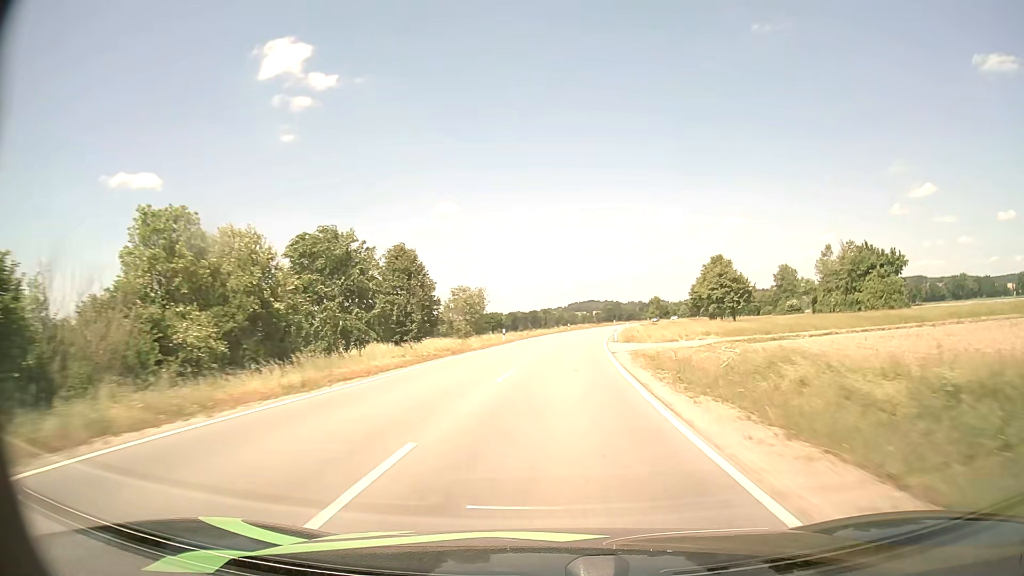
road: tertiary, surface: asphalt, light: Day
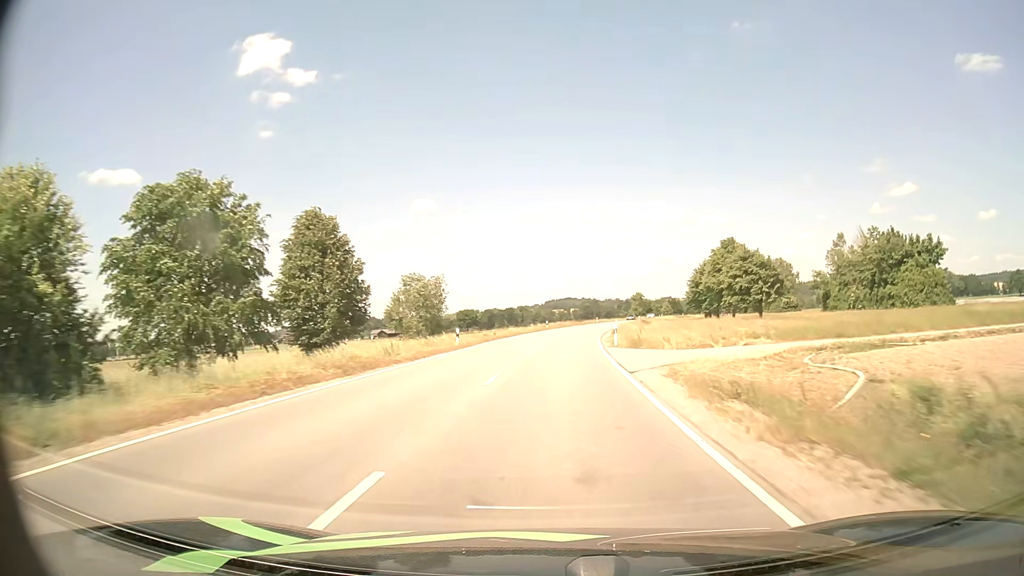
(+0.2, +13.7) m; +1°
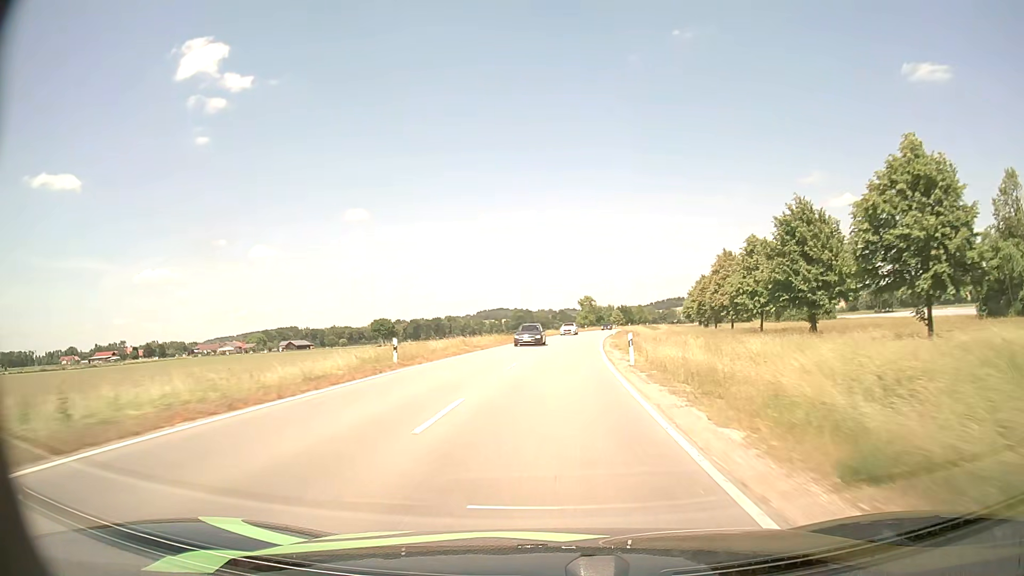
(+3.1, +54.1) m; +6°
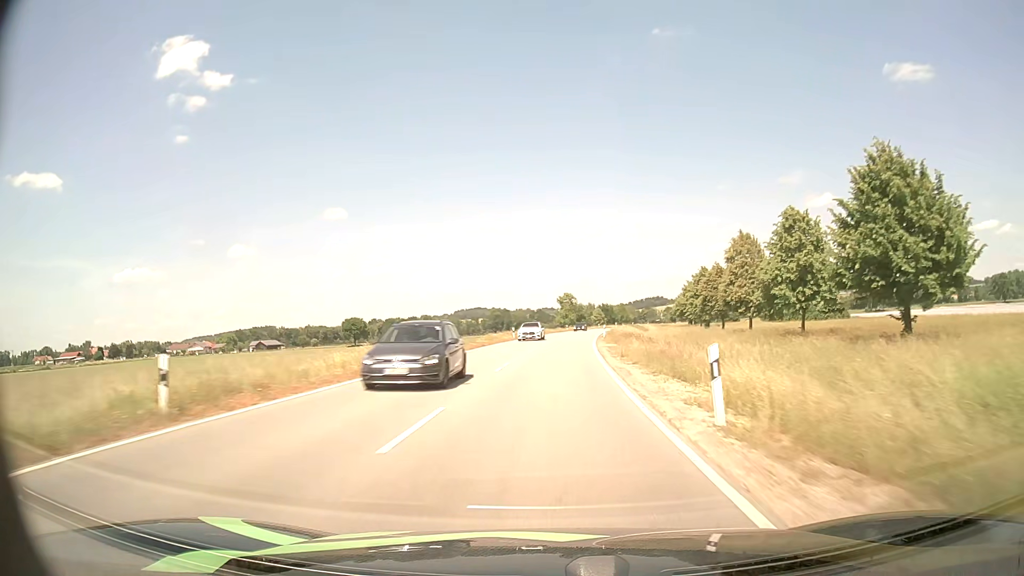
(+0.2, +13.5) m; +2°
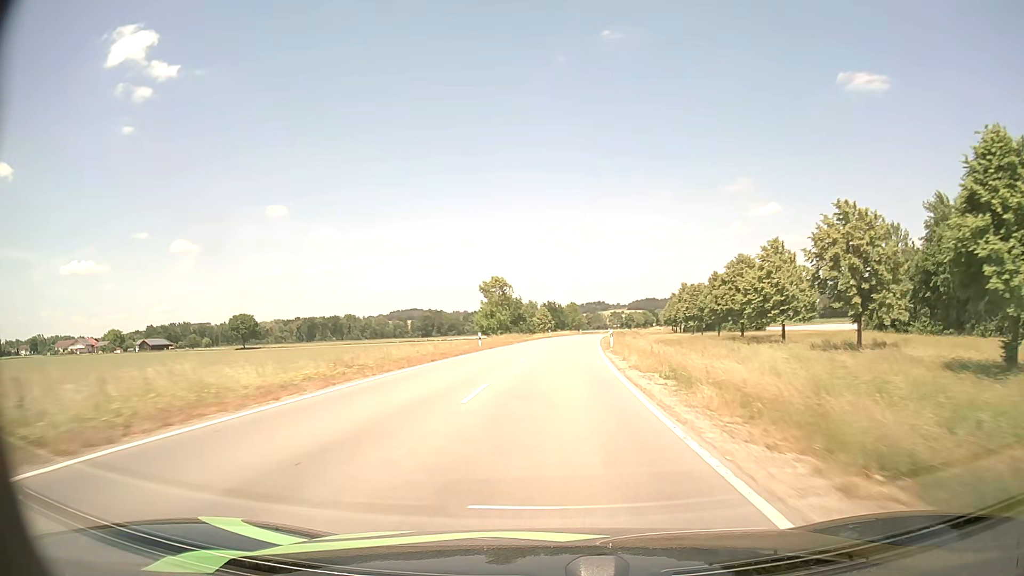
(+3.5, +68.0) m; +5°
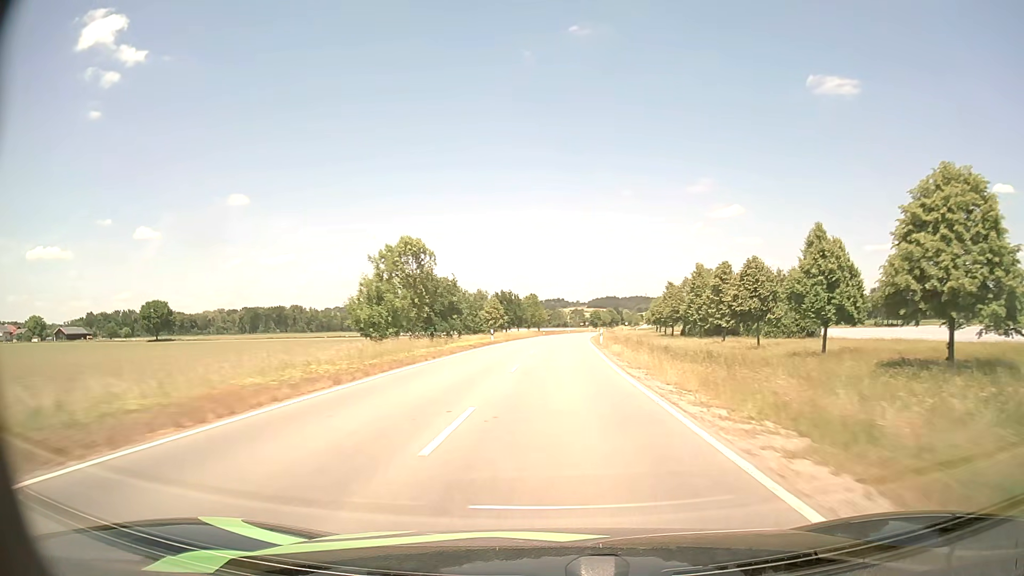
(+1.3, +41.3) m; +4°
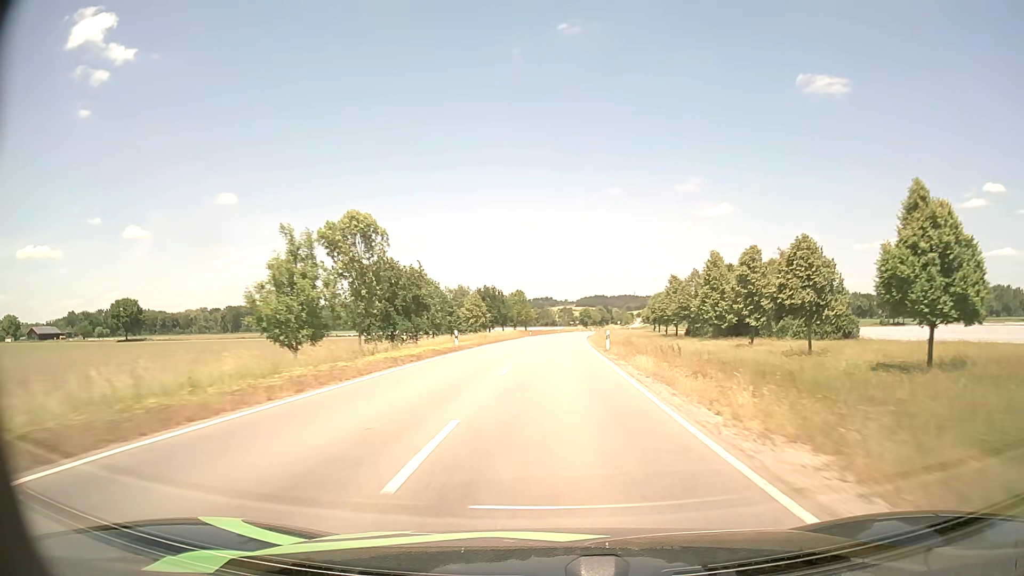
(+0.1, +13.7) m; +1°
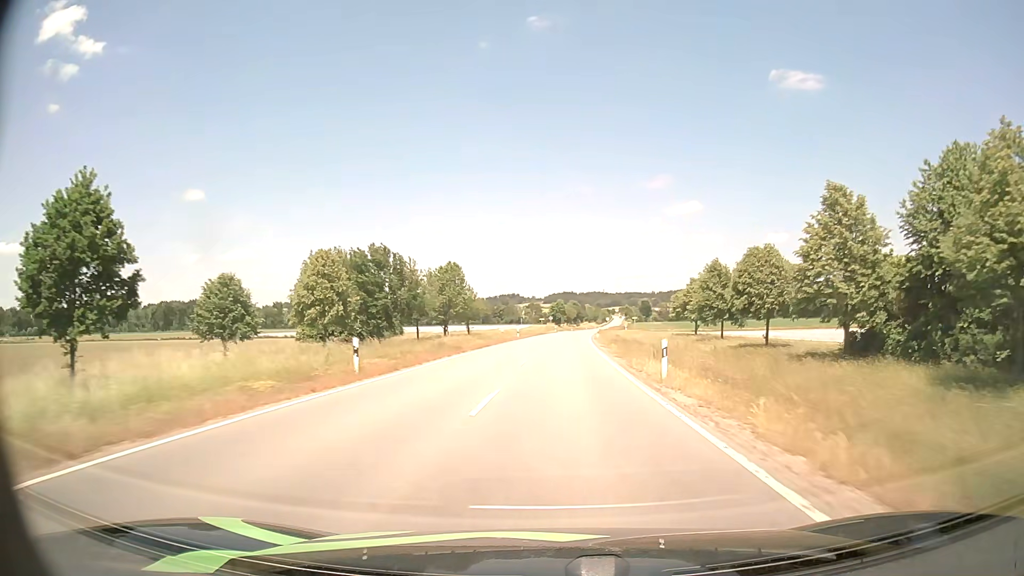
(+1.8, +68.2) m; +3°
(0, +10) (0, +20) (+1, +30) (+1, +40) (+1, +50) (+2, +60) (+2, +70) (+3, +80) (+4, +90) (+5, +100) m
